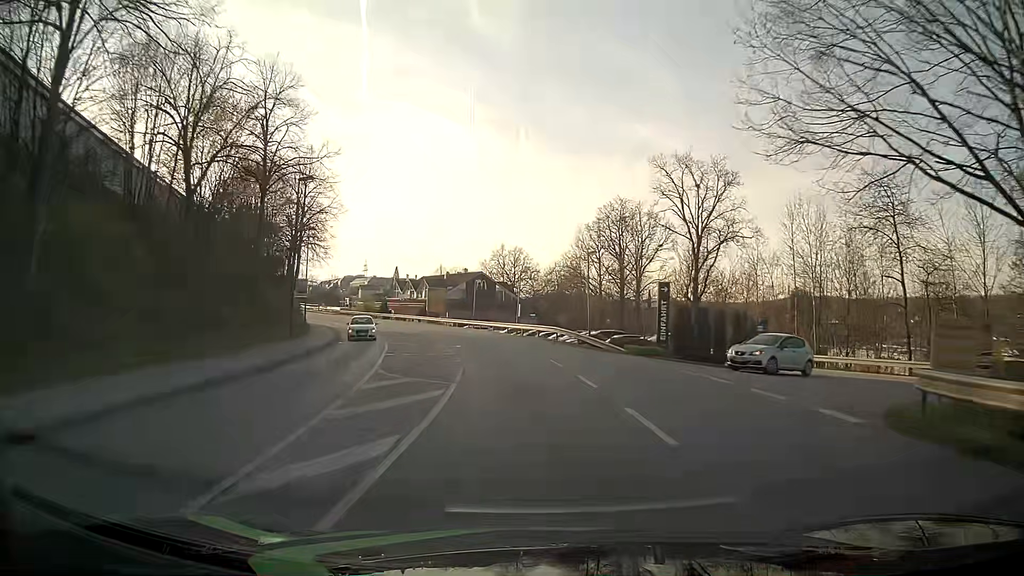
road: tertiary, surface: asphalt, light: Day
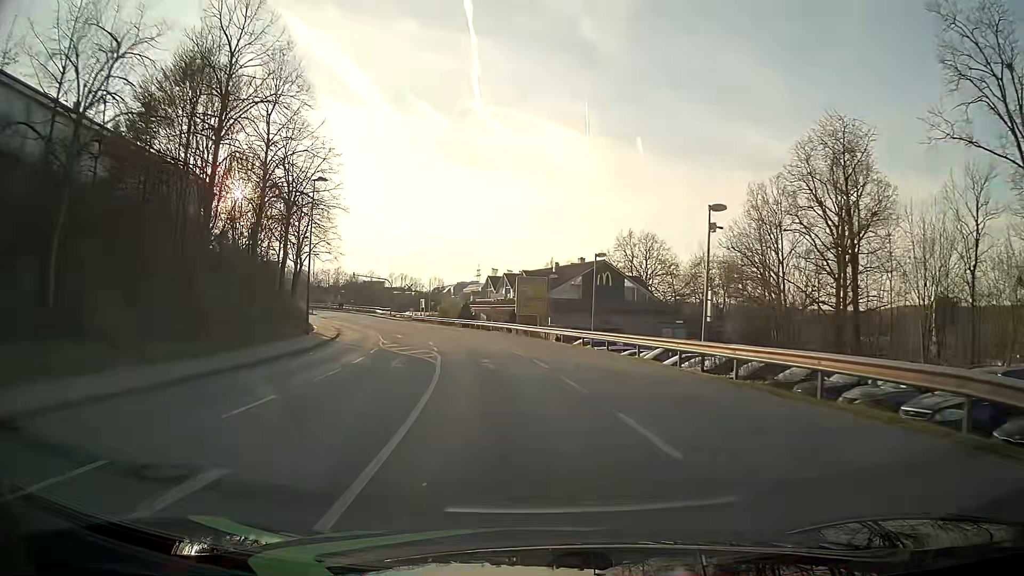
(-2.3, +30.1) m; -10°
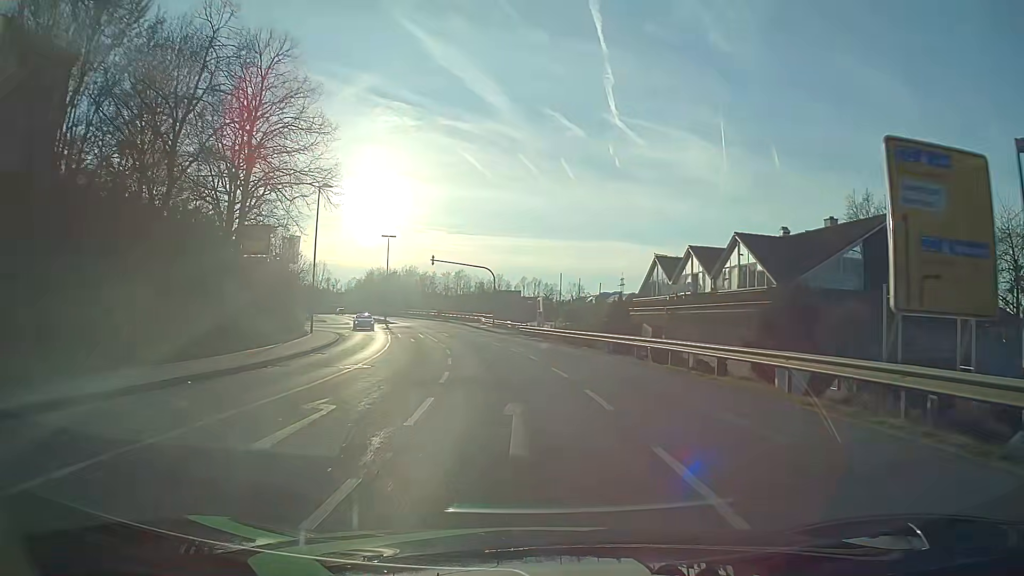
(-4.0, +37.6) m; -12°
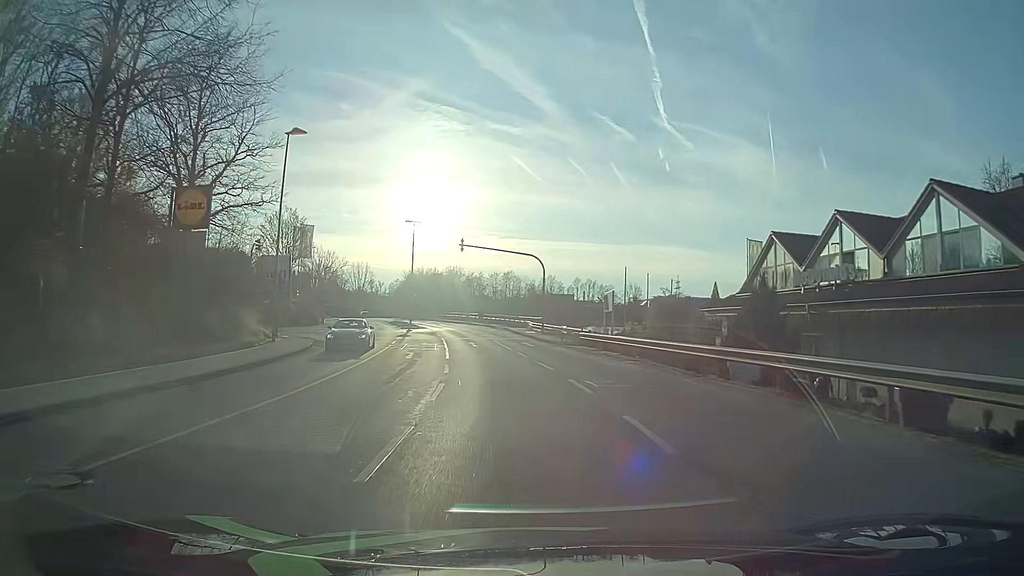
(-0.6, +15.1) m; -4°
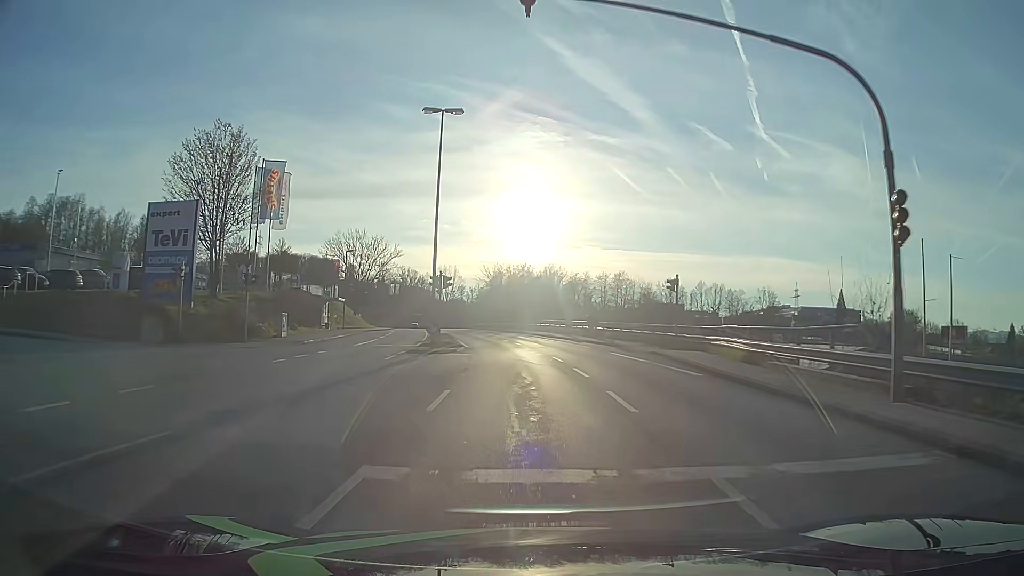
(-3.5, +37.6) m; -9°
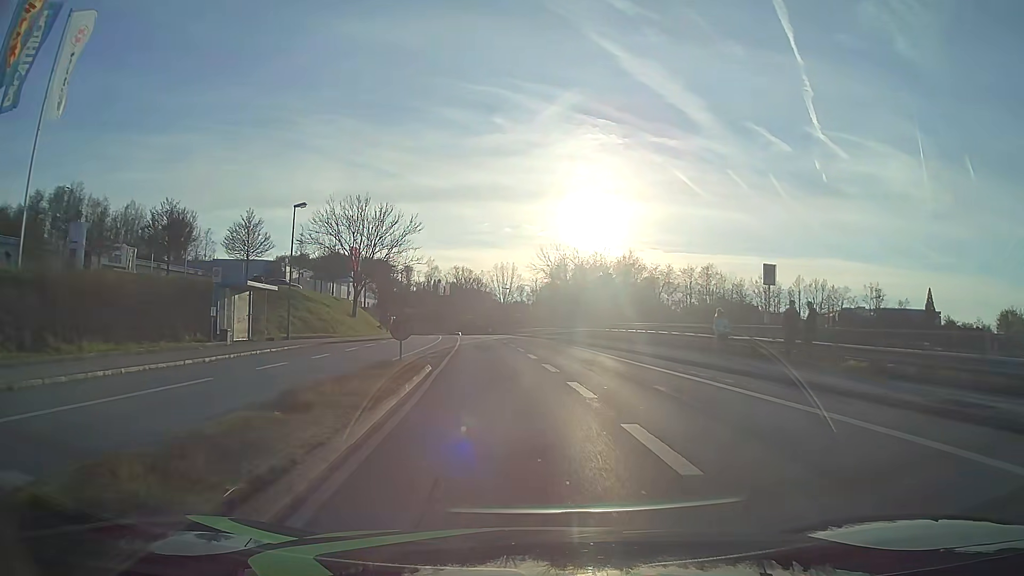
(-1.4, +30.1) m; -5°
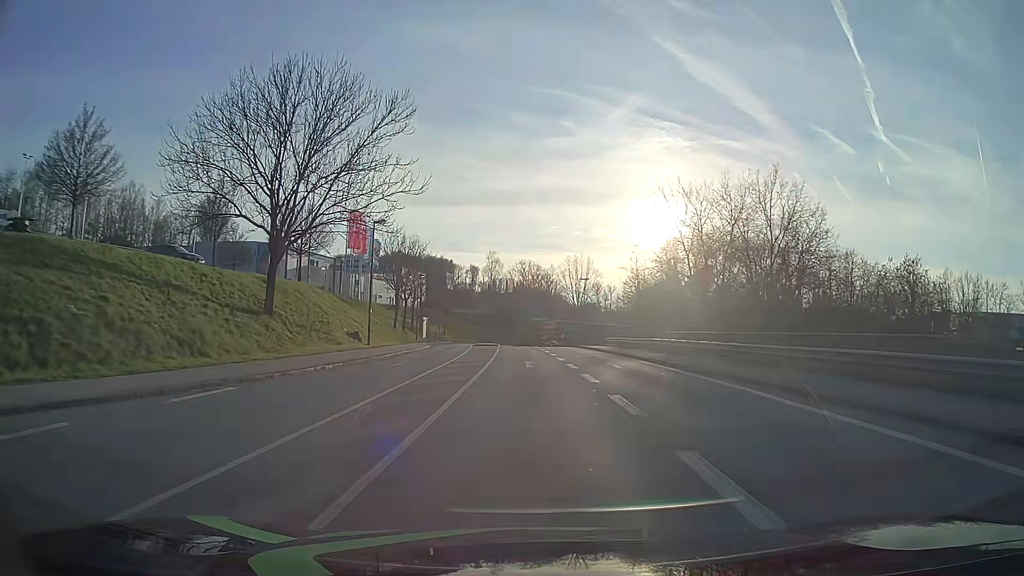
(-2.6, +37.6) m; -6°
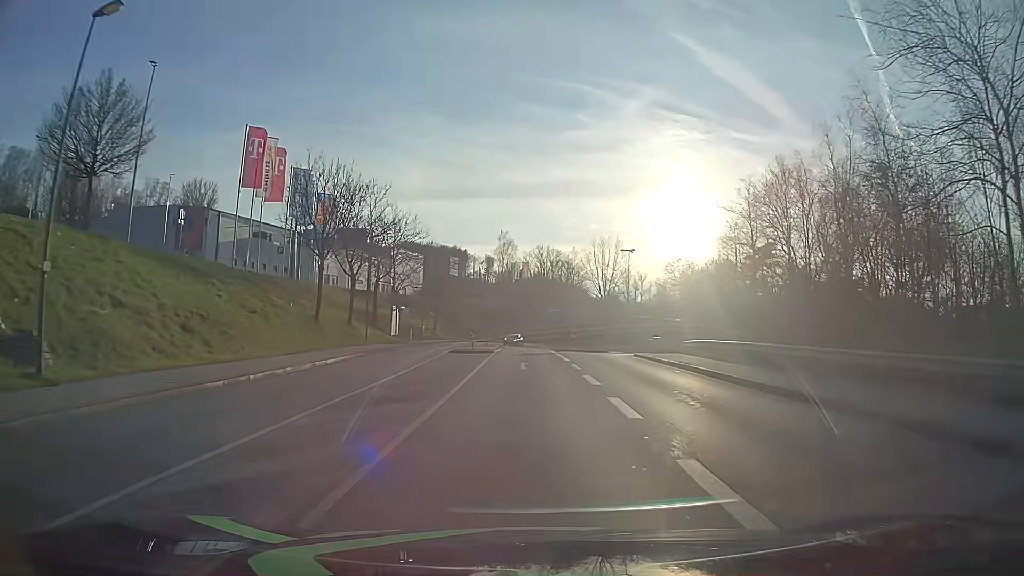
(-0.3, +30.6) m; -2°
(0, +10) (0, +20) (0, +30) (0, +40) (0, +50) (0, +60) (0, +70) (0, +80) (+1, +90) (+3, +100) m
